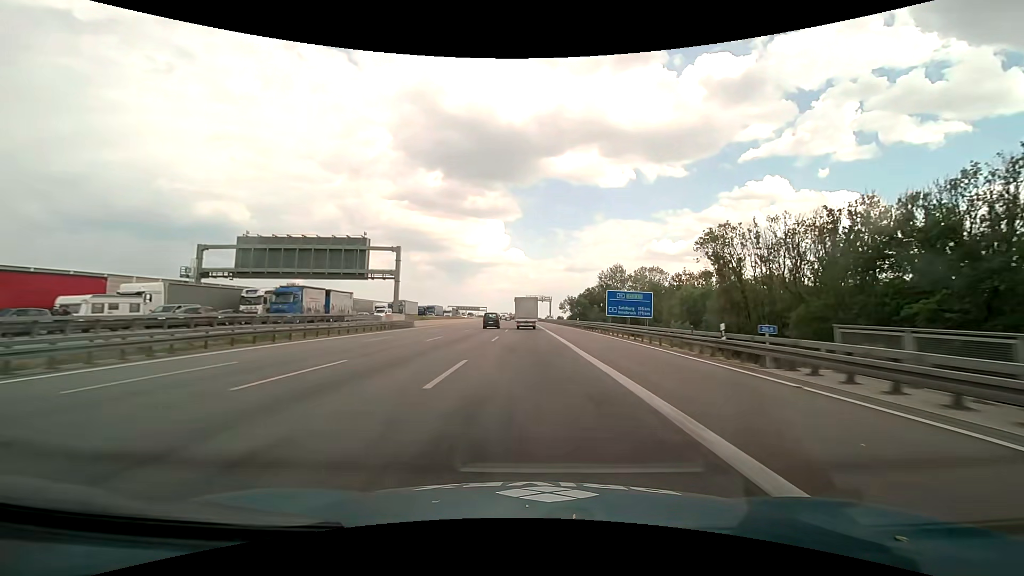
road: motorway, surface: asphalt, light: Day
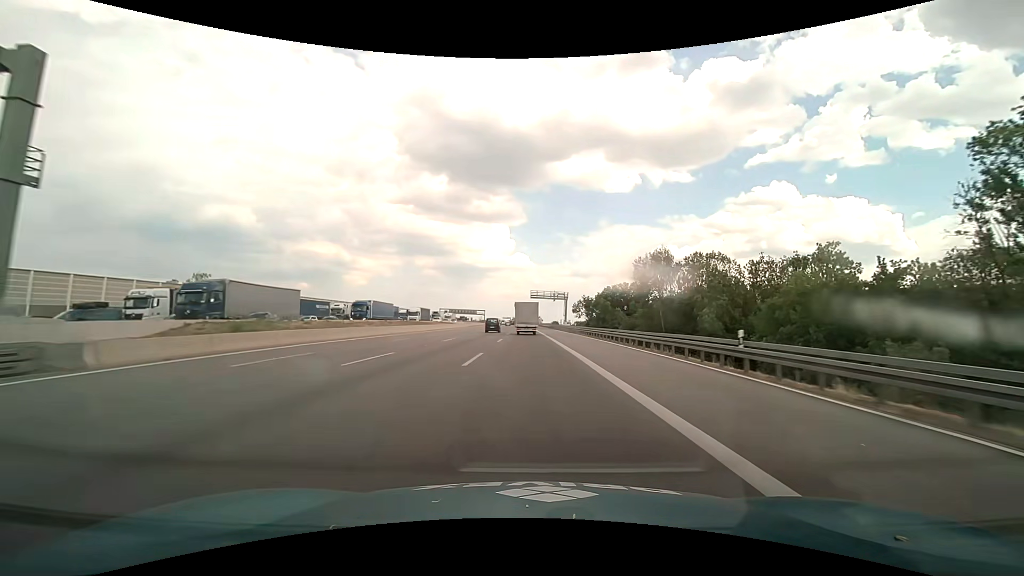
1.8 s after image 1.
(-0.2, +48.5) m; -1°
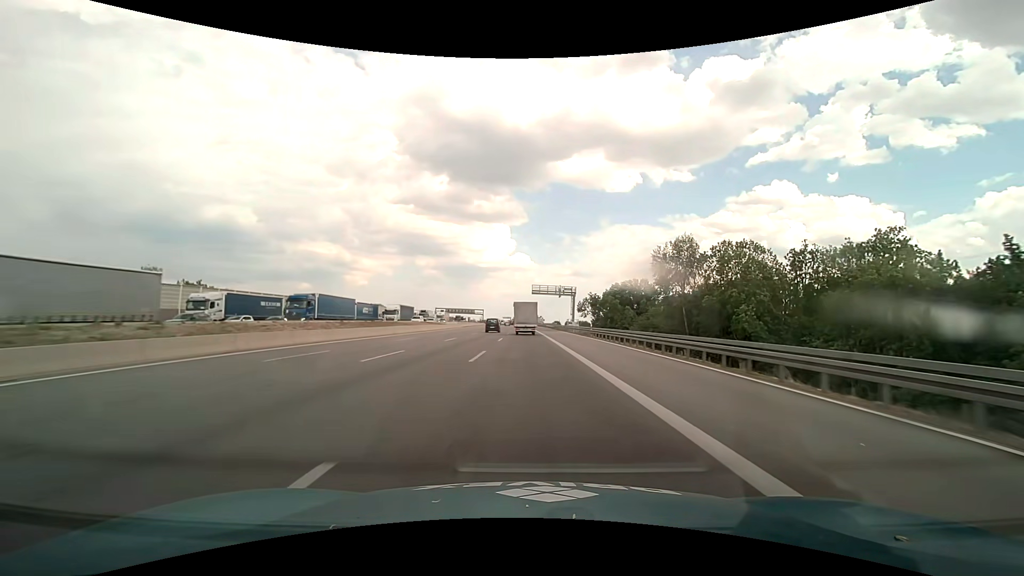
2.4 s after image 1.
(0.0, +16.1) m; 0°
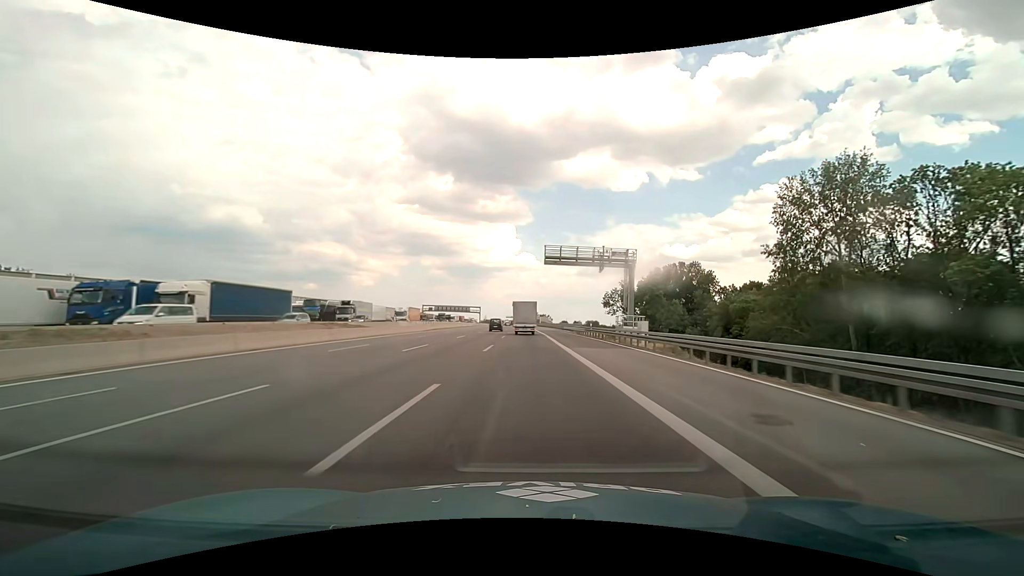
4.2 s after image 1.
(-0.1, +48.4) m; 0°
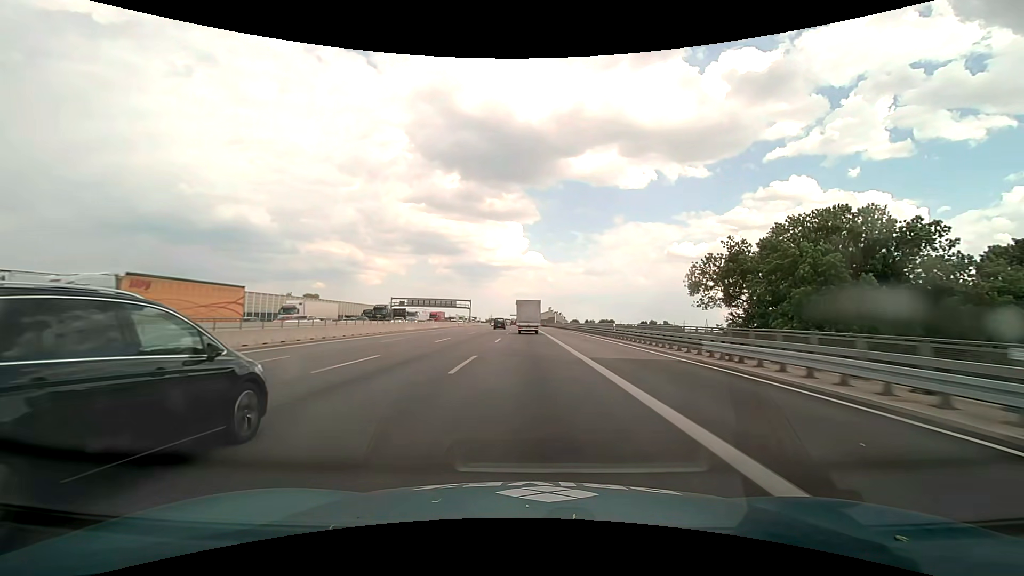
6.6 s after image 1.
(-0.5, +64.3) m; -1°
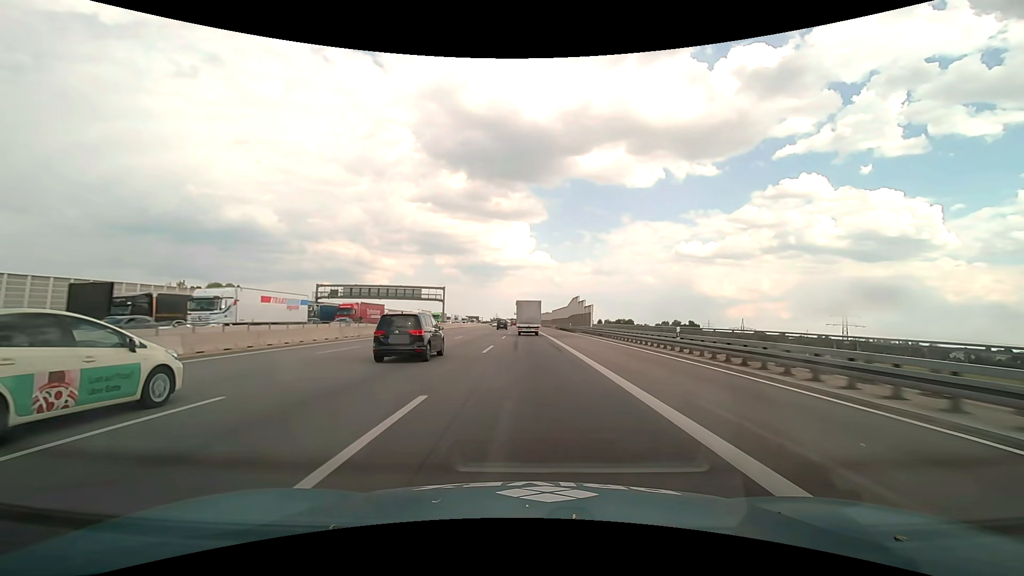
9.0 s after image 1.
(-0.5, +64.1) m; -1°
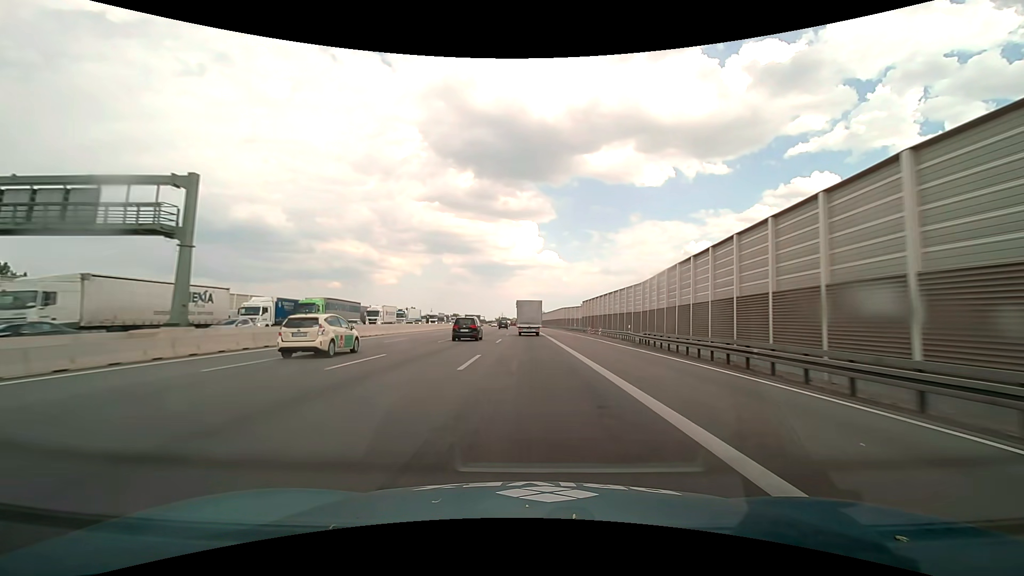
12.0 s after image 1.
(-0.7, +79.7) m; -1°
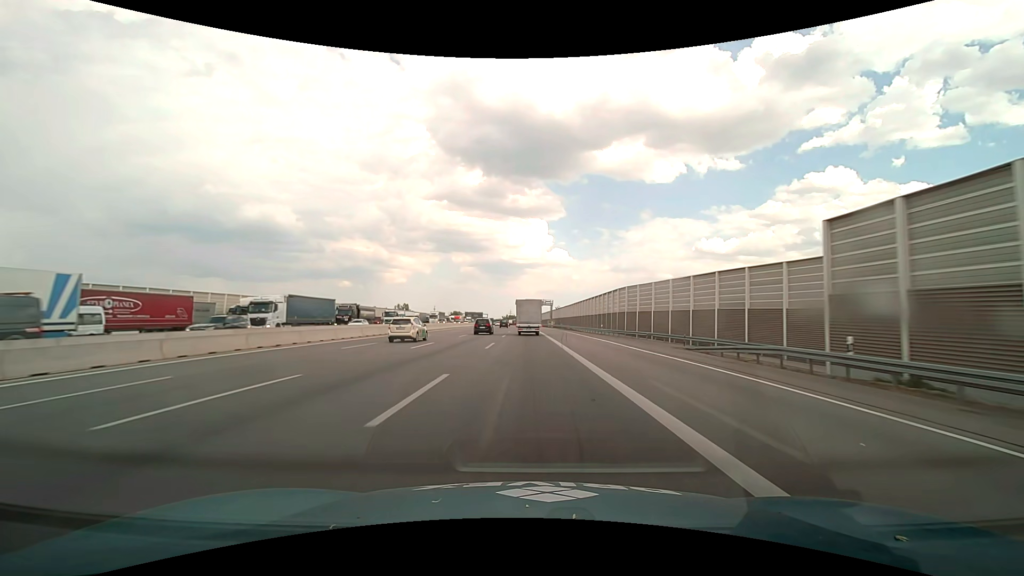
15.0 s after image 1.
(-0.5, +79.5) m; -1°
(0, +10) (0, +20) (0, +30) (0, +40) (0, +50) (-1, +60) (-1, +70) (-1, +80) (-1, +90) (-1, +100) m
